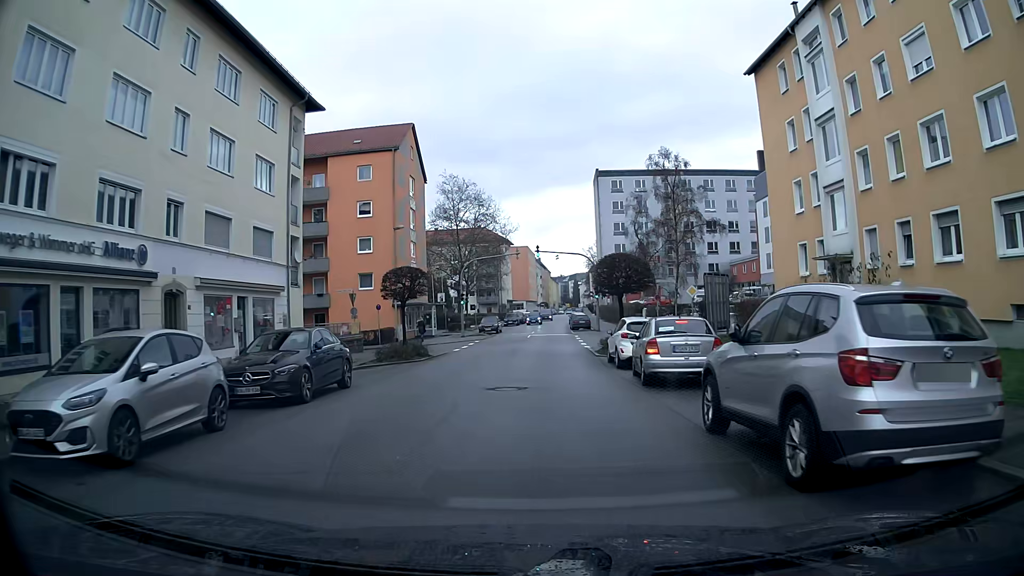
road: tertiary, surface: asphalt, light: Day
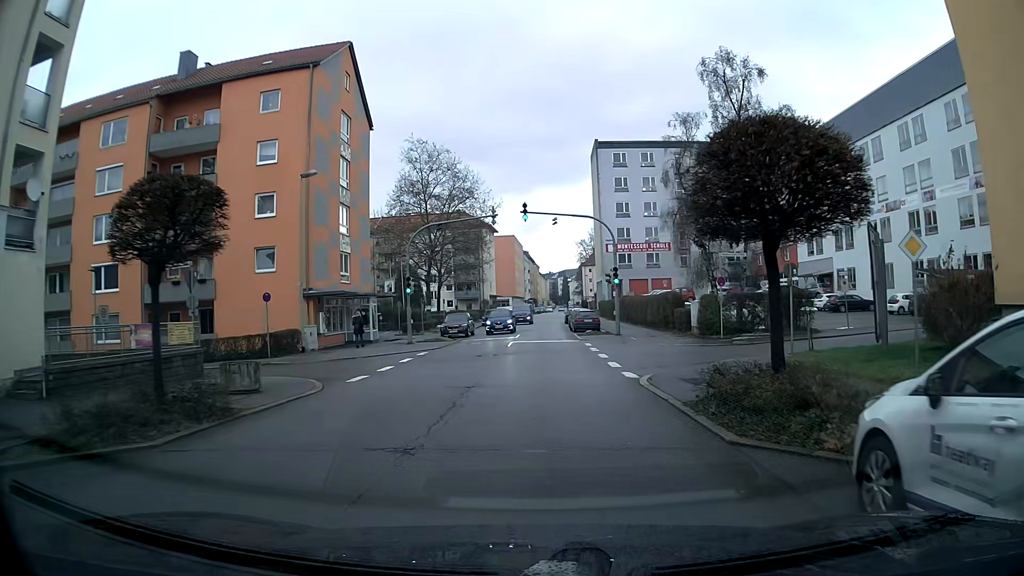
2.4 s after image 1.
(+0.2, +18.0) m; +2°
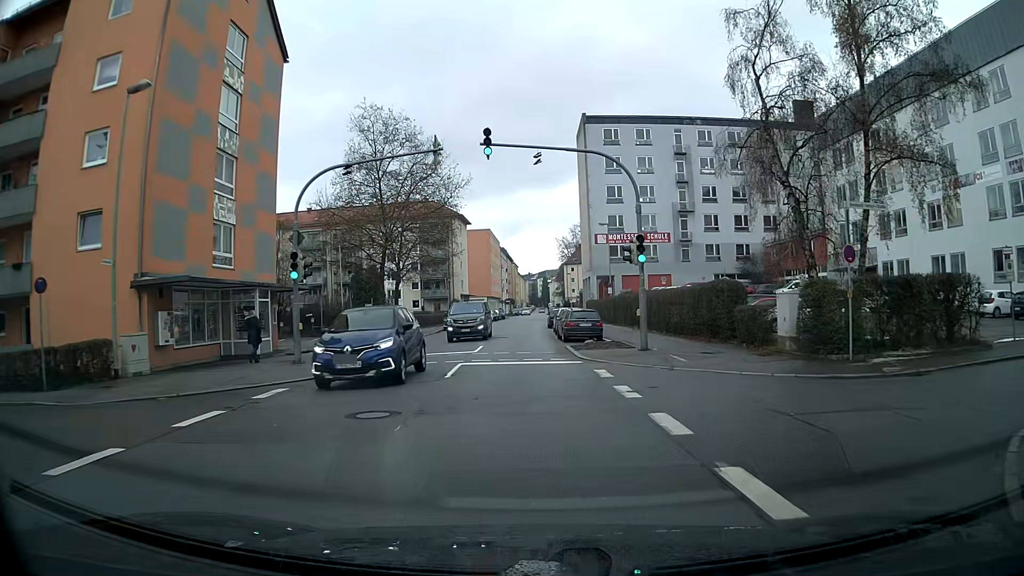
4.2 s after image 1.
(+0.2, +13.6) m; +1°
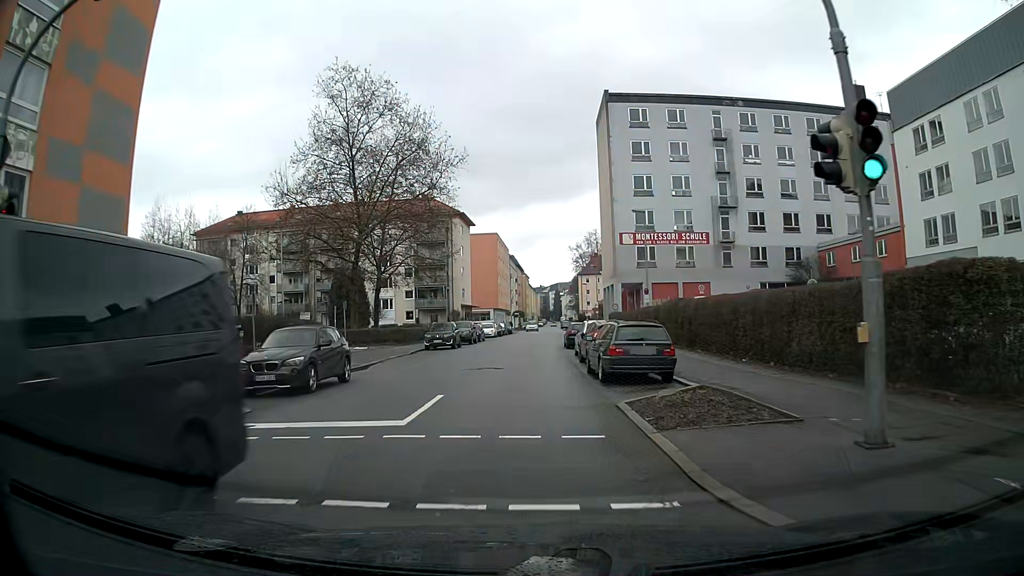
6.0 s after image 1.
(-0.1, +13.5) m; -2°
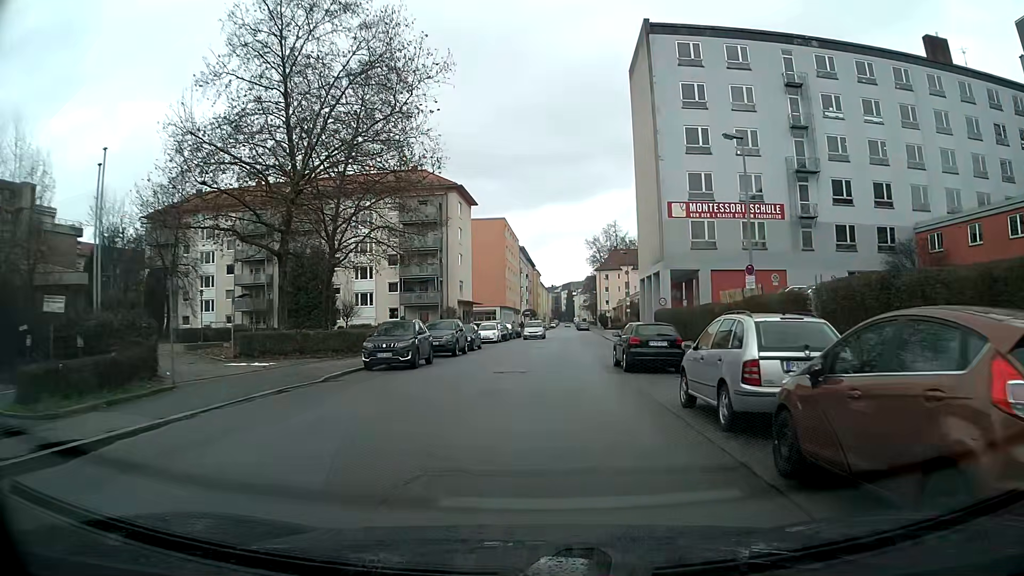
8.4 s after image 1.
(-0.2, +17.6) m; 0°
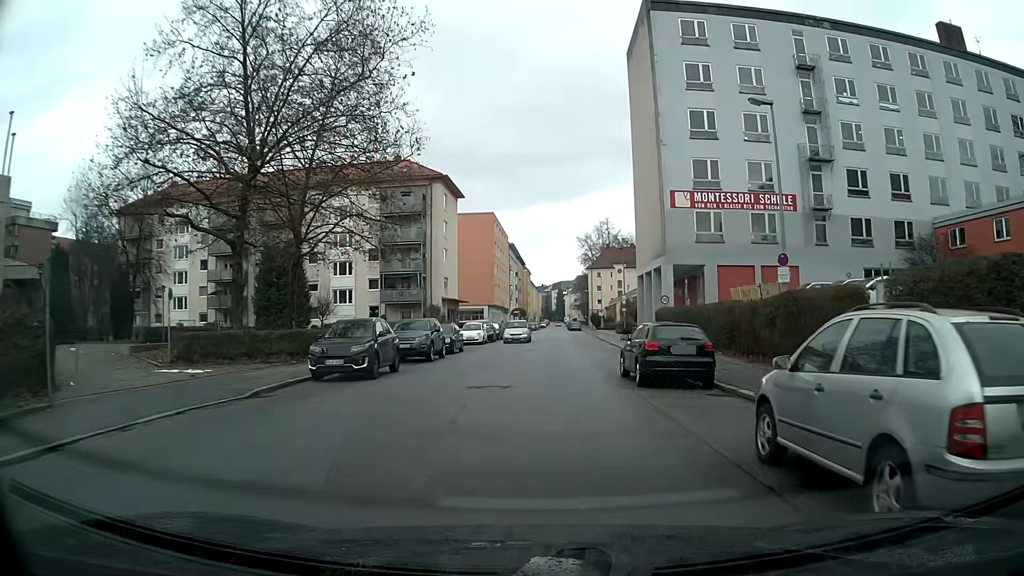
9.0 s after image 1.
(0.0, +4.4) m; +1°
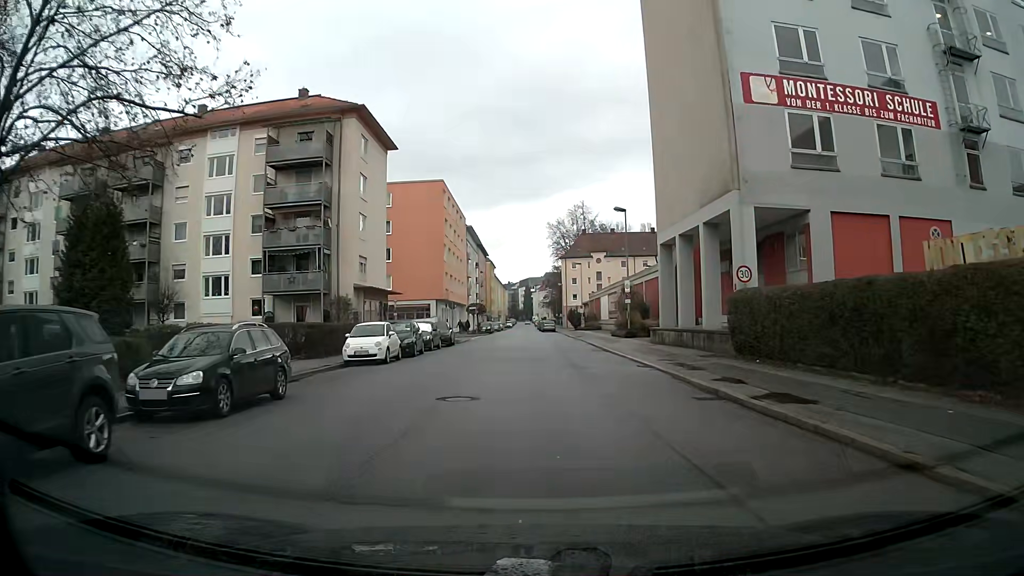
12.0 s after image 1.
(+0.5, +21.9) m; +2°
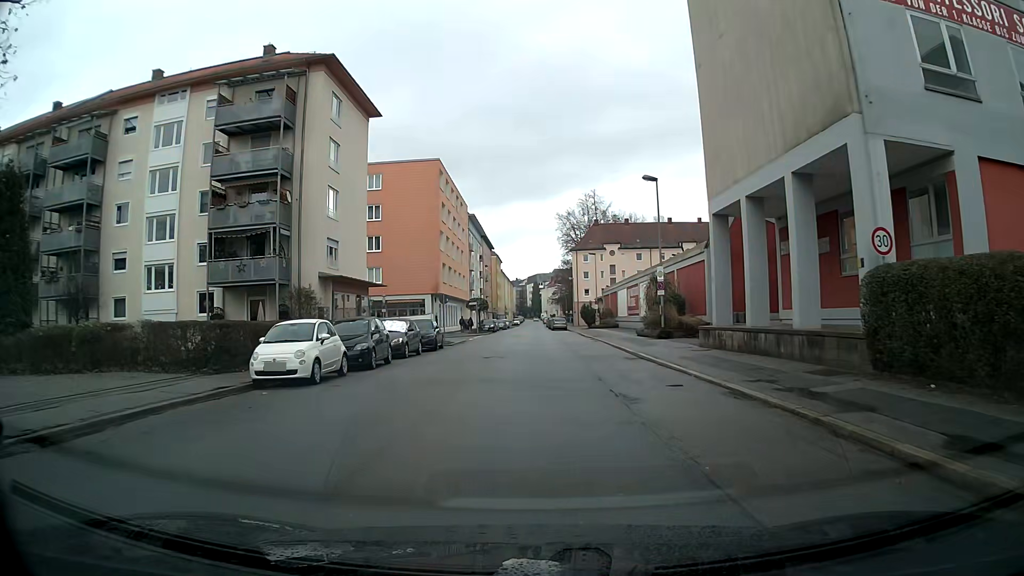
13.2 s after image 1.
(-0.1, +8.8) m; -1°
